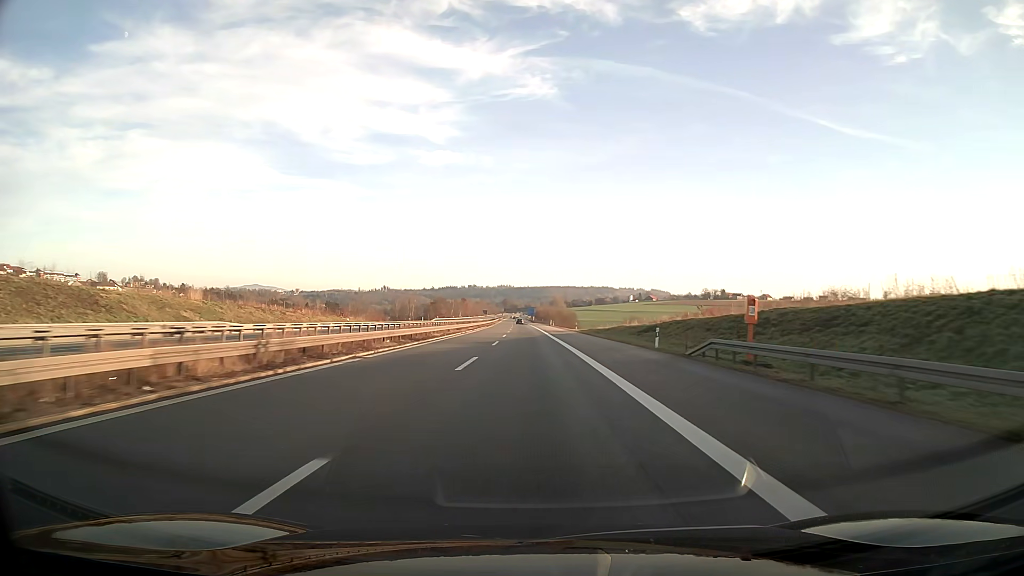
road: motorway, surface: asphalt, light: Day
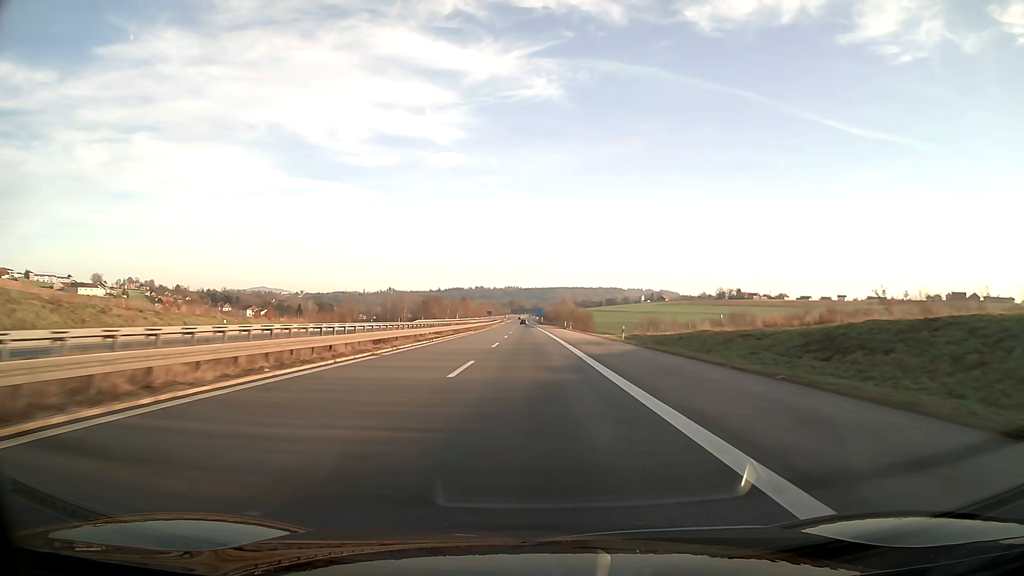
(-0.2, +37.7) m; -1°
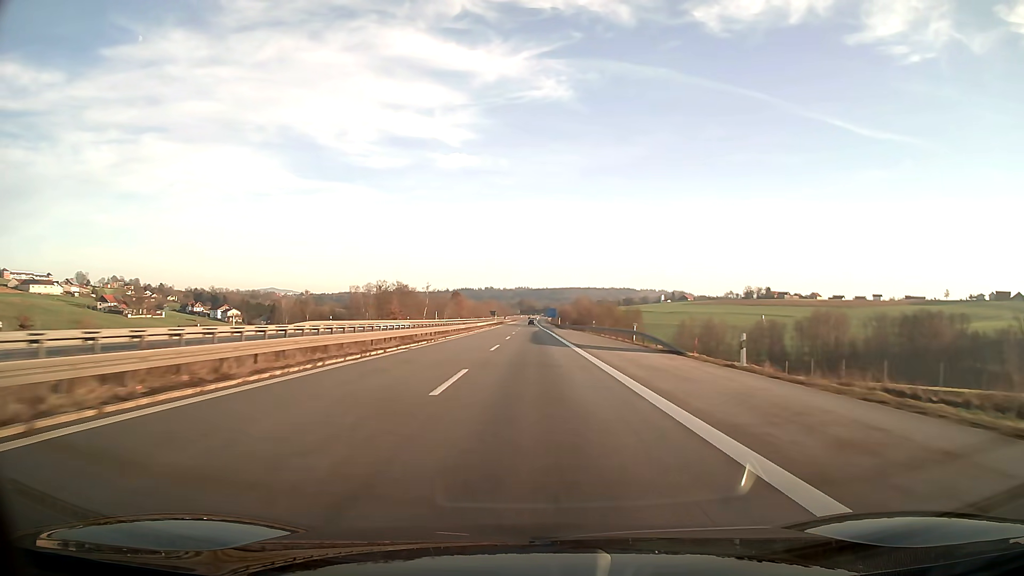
(-0.6, +75.7) m; -1°
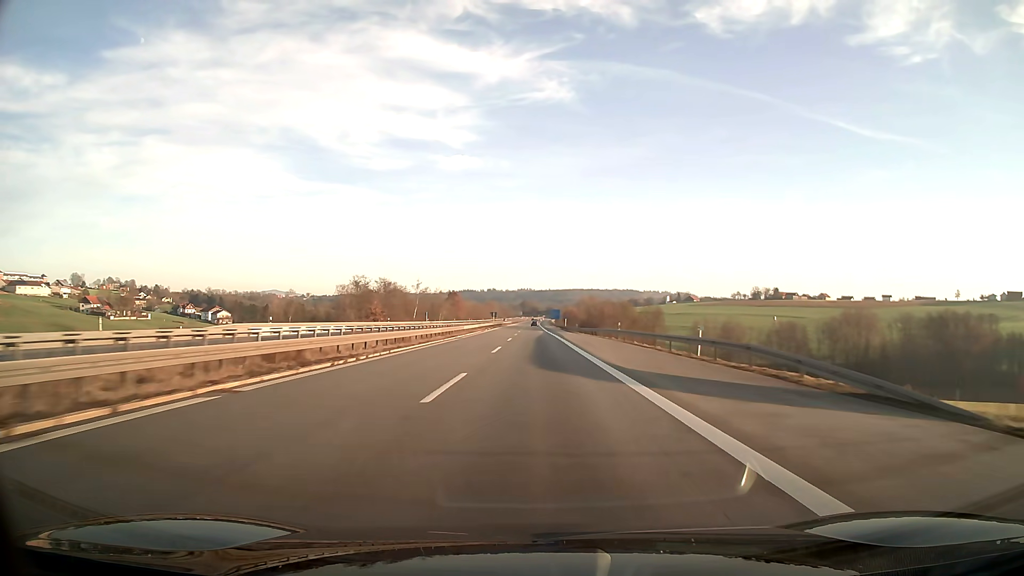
(0.0, +19.0) m; 0°
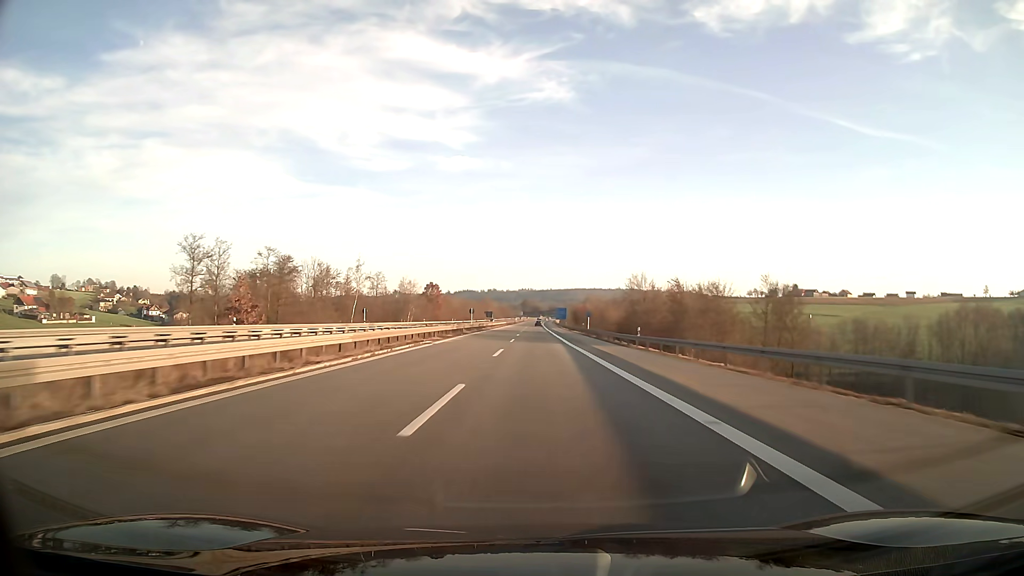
(-0.1, +56.9) m; 0°
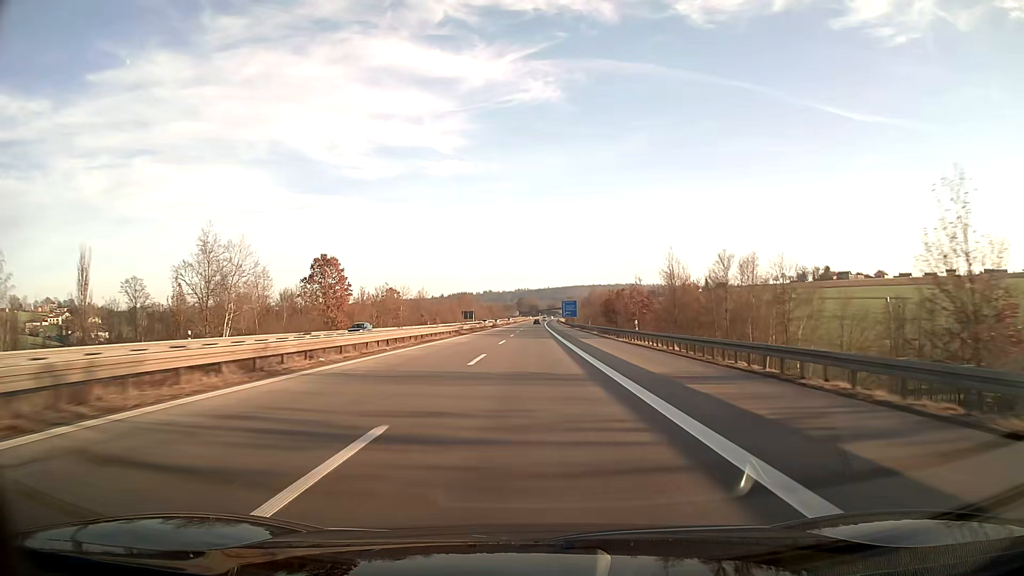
(+0.2, +95.0) m; 0°
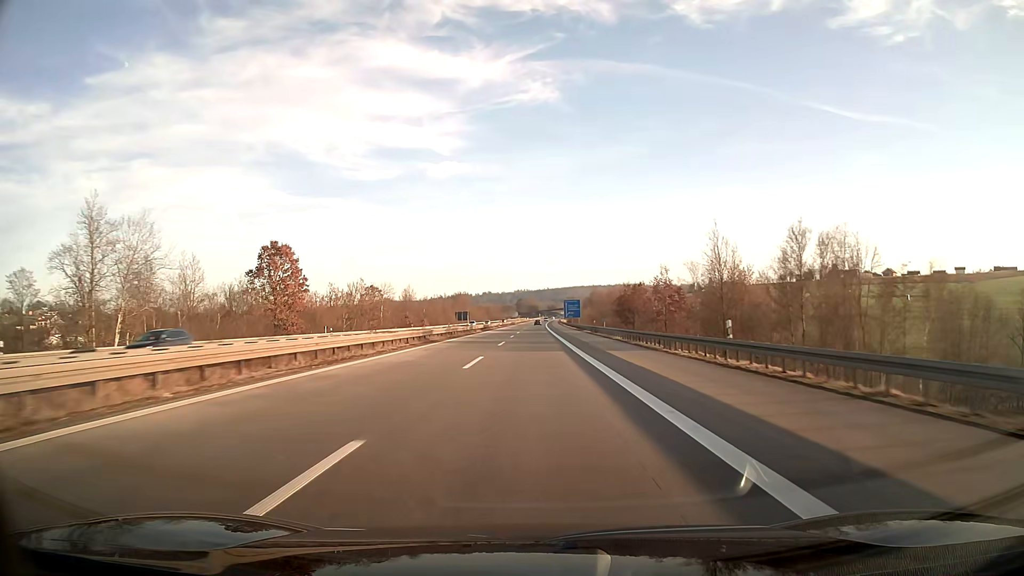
(0.0, +19.0) m; 0°
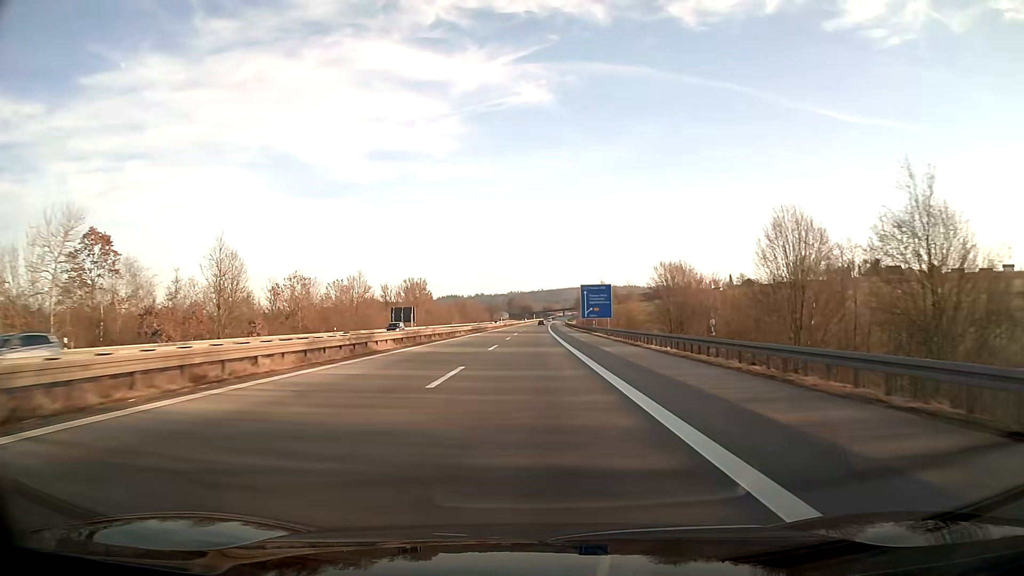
(+0.4, +95.0) m; +1°
